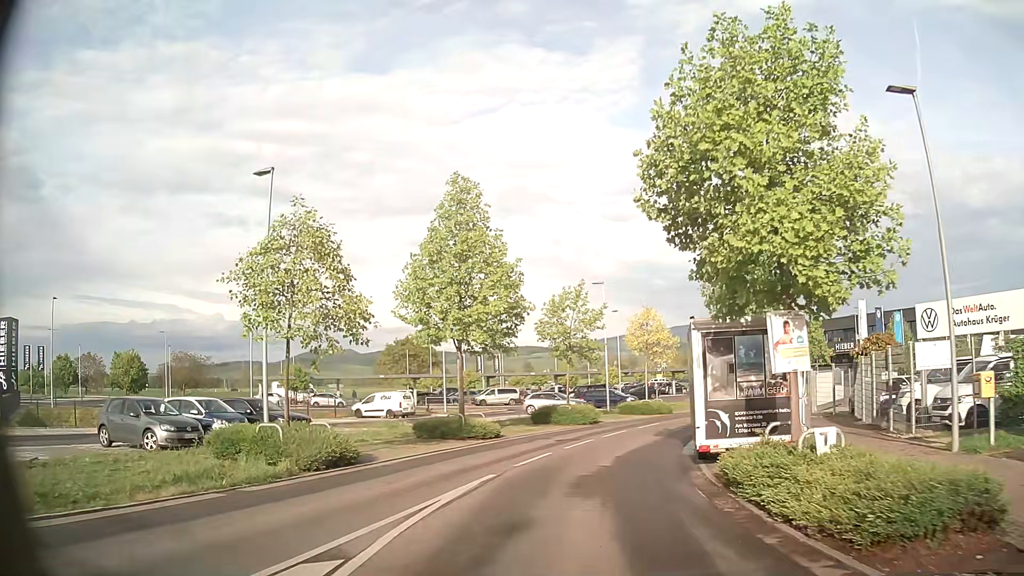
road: tertiary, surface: asphalt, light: Day
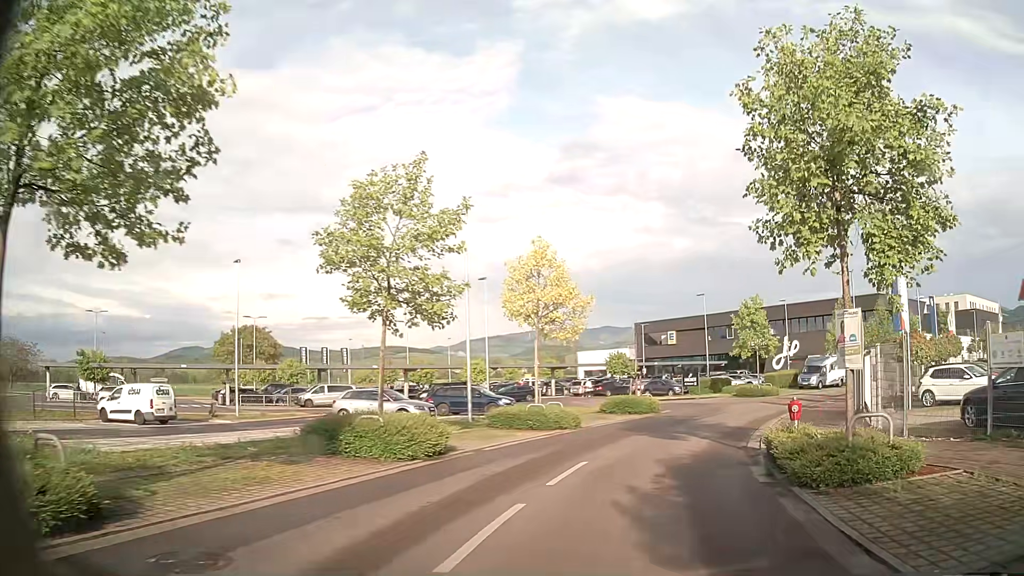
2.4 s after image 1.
(+1.1, +17.0) m; +10°
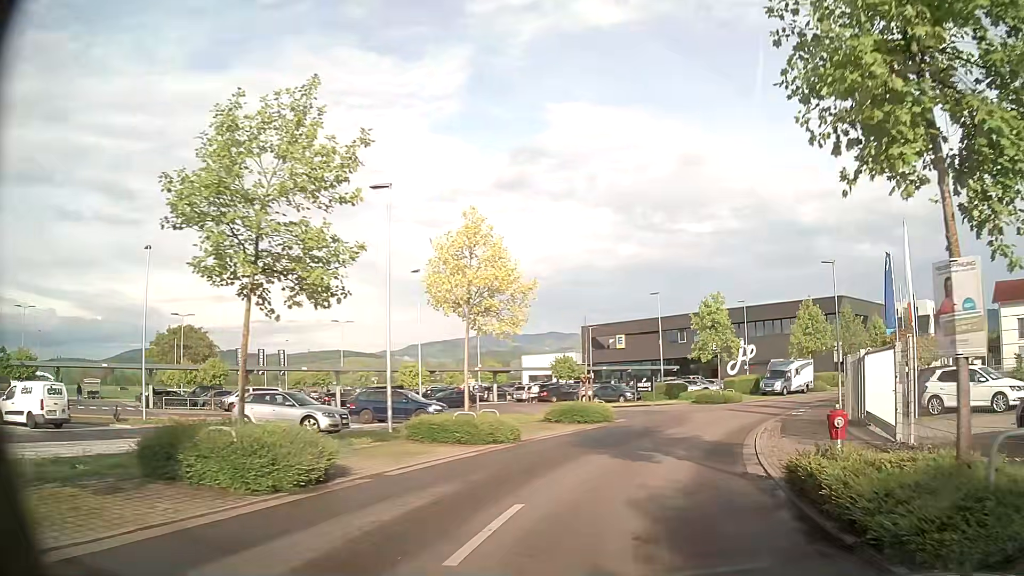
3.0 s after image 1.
(+0.2, +4.2) m; +6°
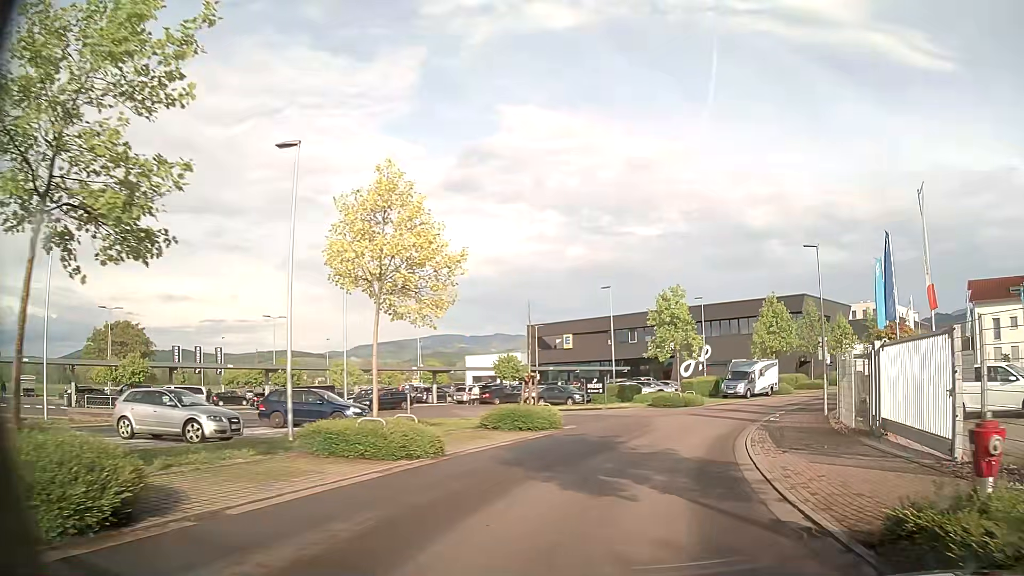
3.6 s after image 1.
(+0.2, +4.1) m; +4°
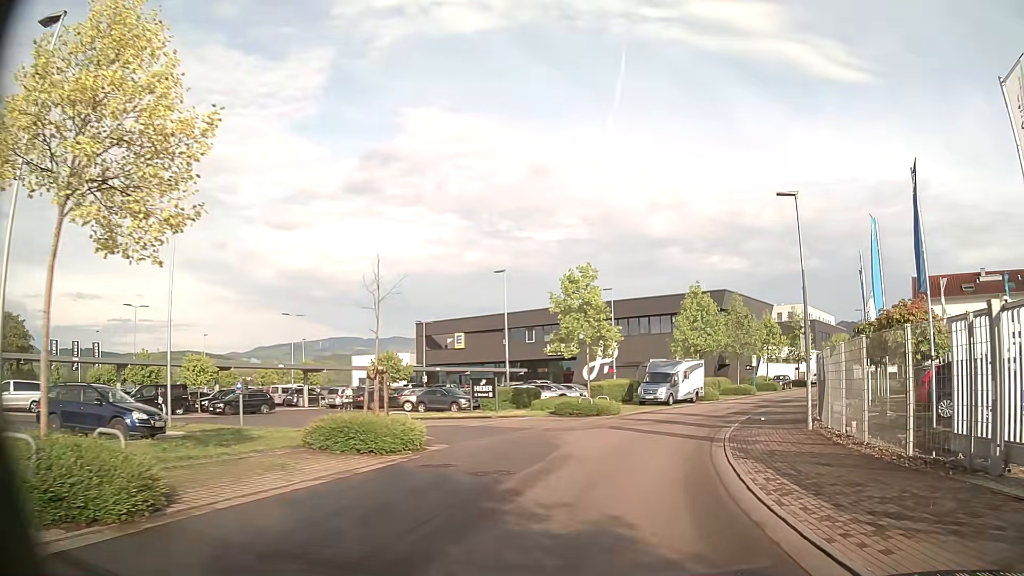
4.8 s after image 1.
(+0.7, +7.9) m; +10°
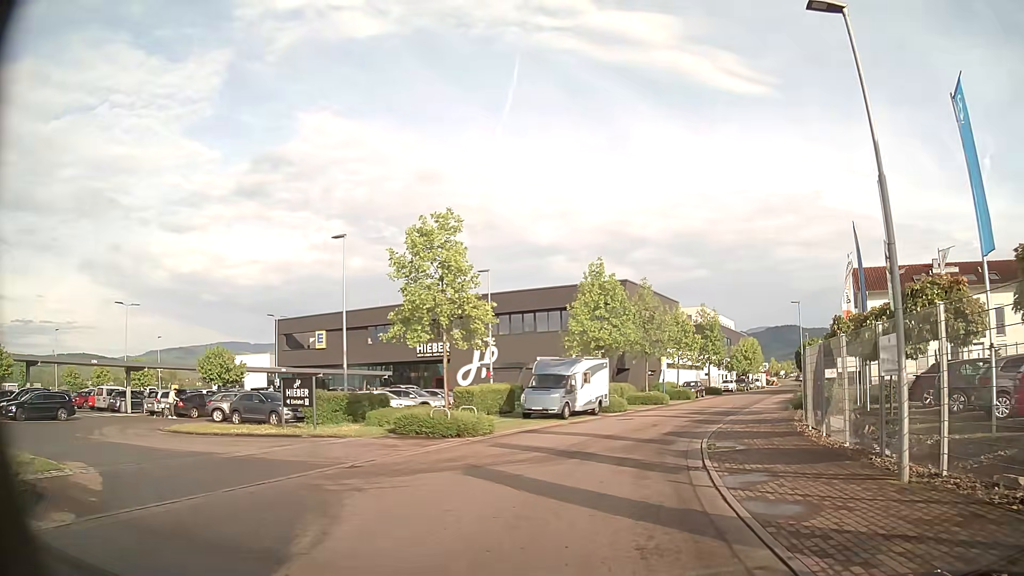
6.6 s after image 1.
(+1.0, +10.4) m; +9°
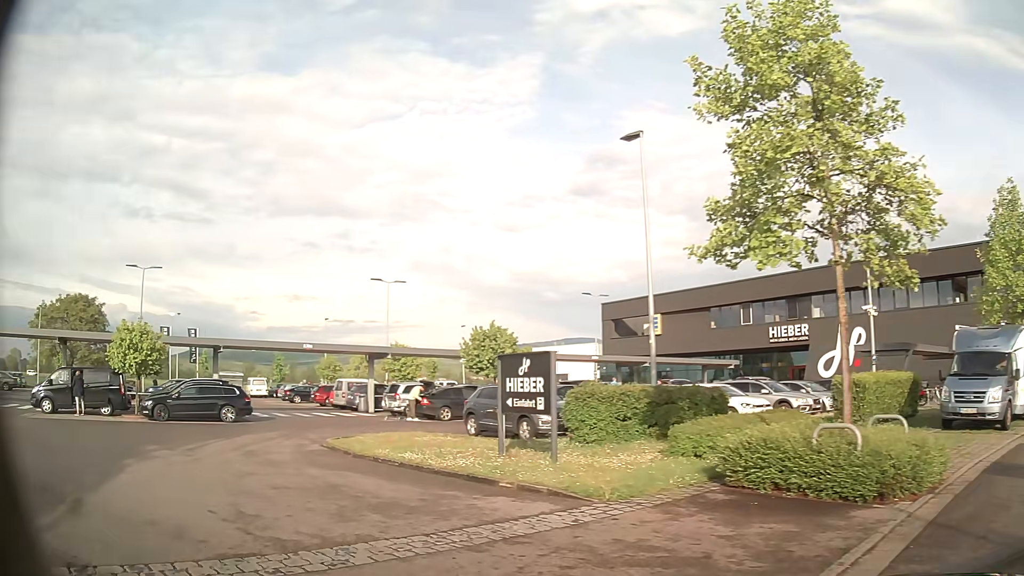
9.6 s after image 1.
(-1.7, +11.9) m; -31°
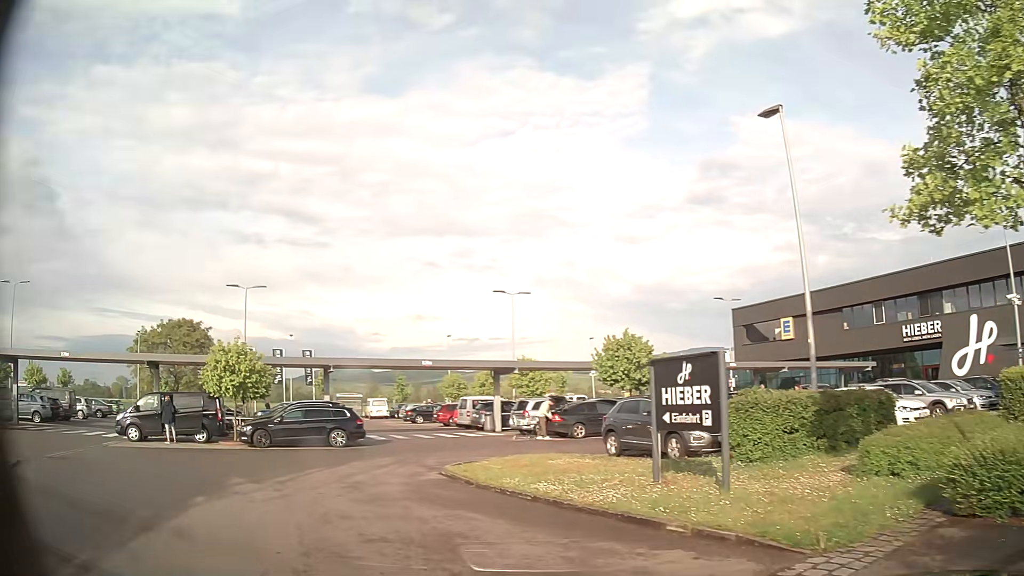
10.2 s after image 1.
(-0.2, +2.2) m; -13°
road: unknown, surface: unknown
